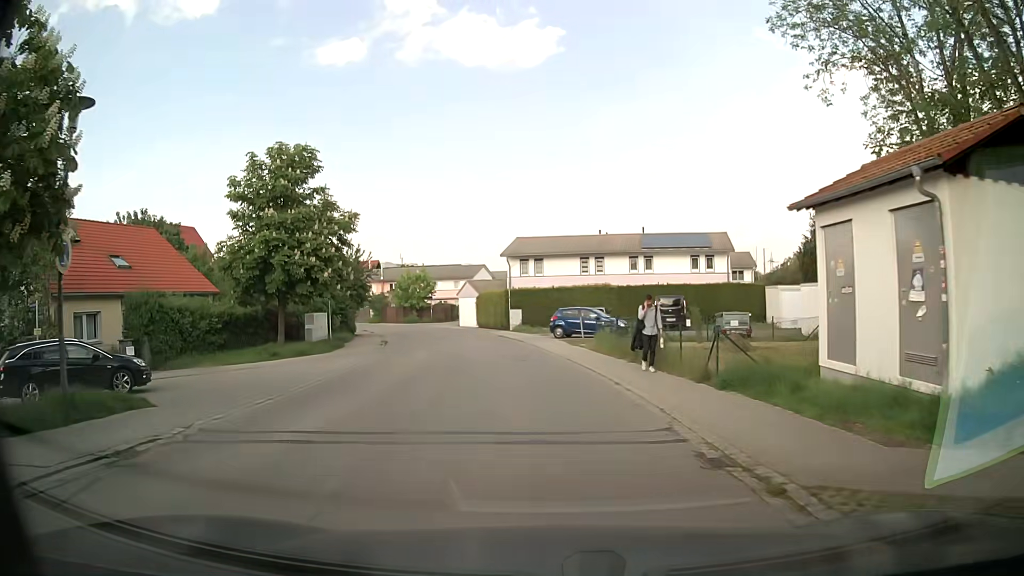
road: residential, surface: asphalt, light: Day
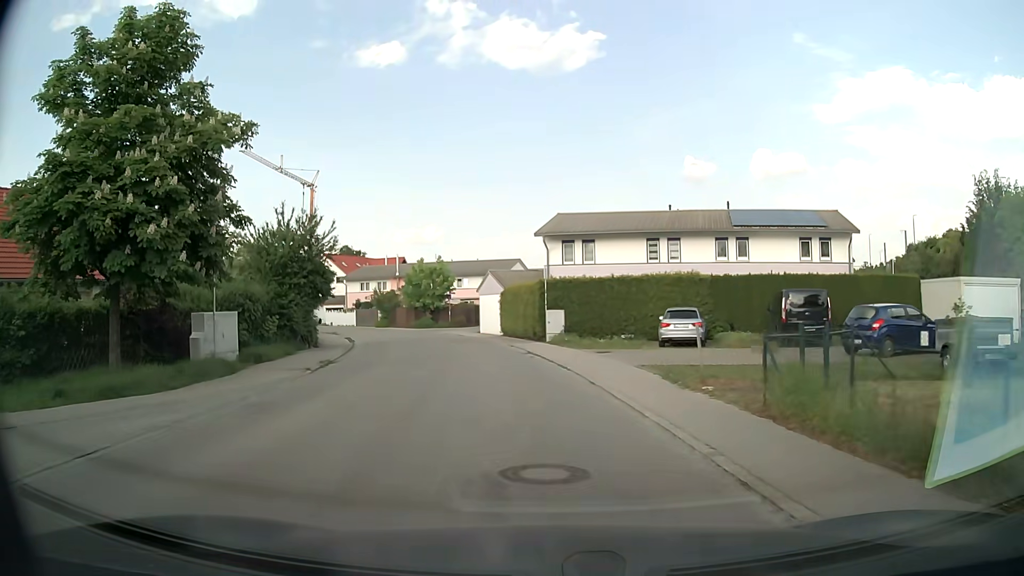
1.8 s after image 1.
(-0.9, +15.2) m; -5°
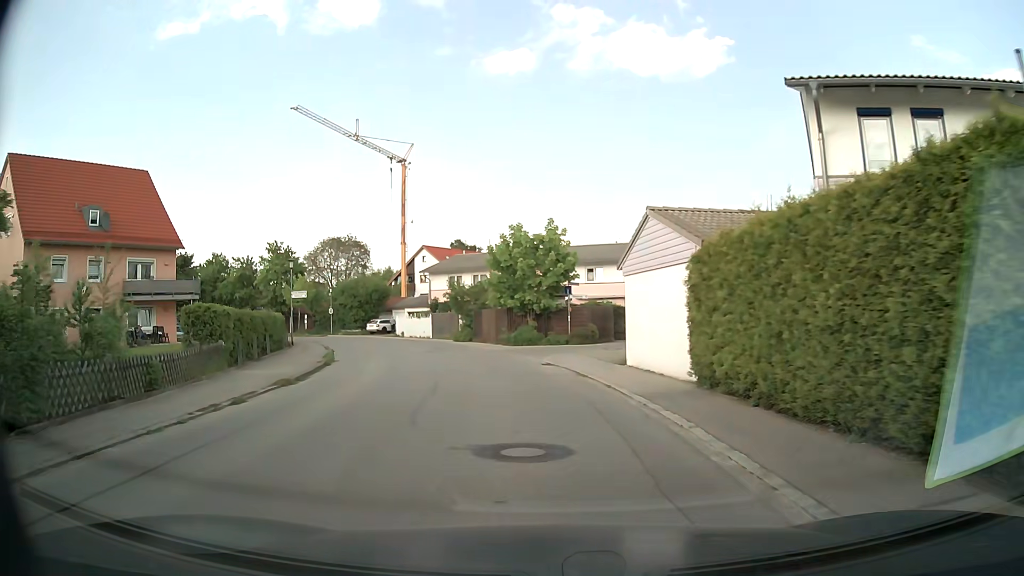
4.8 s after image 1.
(-2.4, +25.2) m; -12°
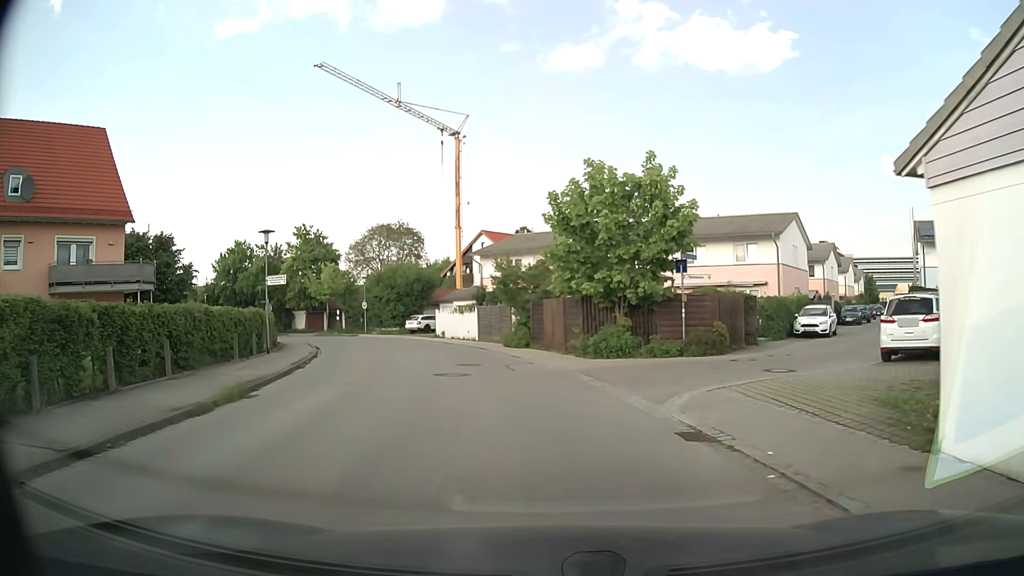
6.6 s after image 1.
(-0.7, +12.8) m; -5°
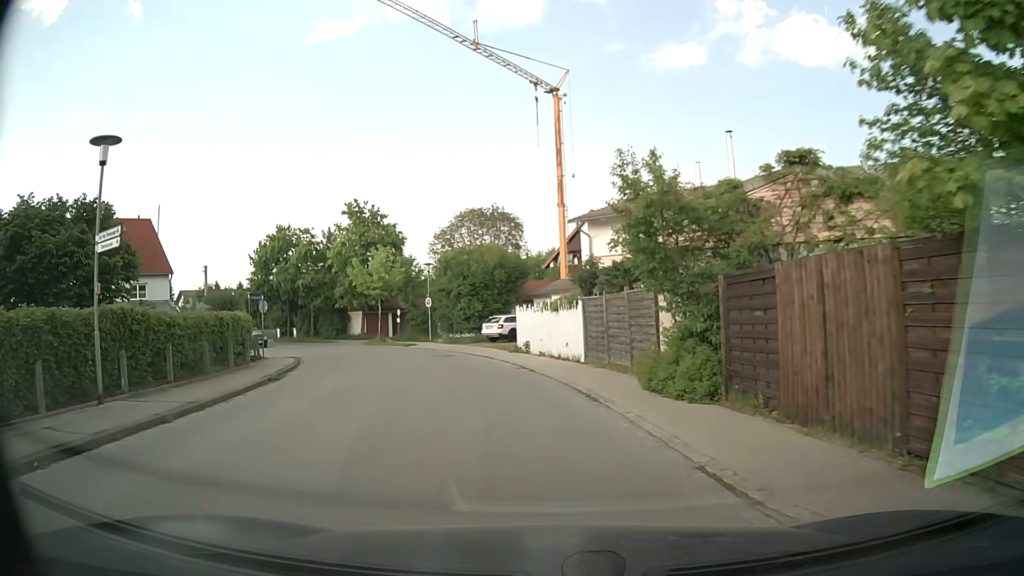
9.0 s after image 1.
(-1.5, +17.4) m; -11°
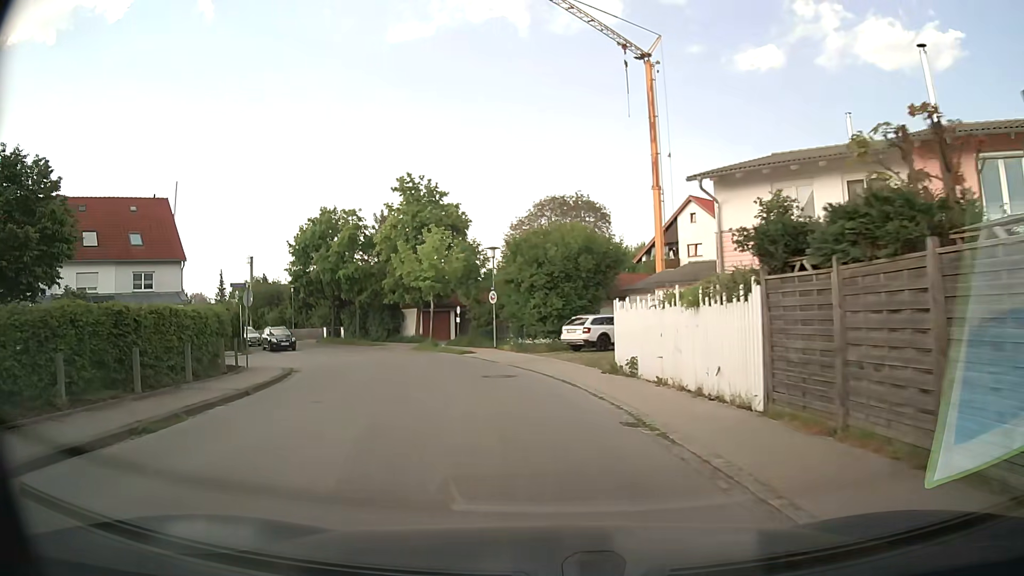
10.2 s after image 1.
(-0.6, +9.9) m; -7°
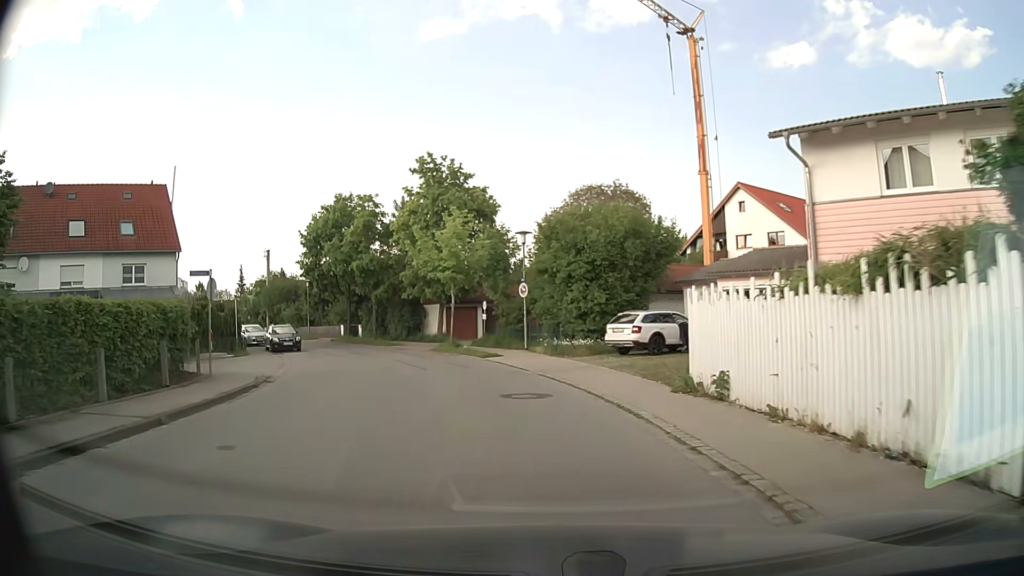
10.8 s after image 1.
(-0.1, +5.0) m; -2°
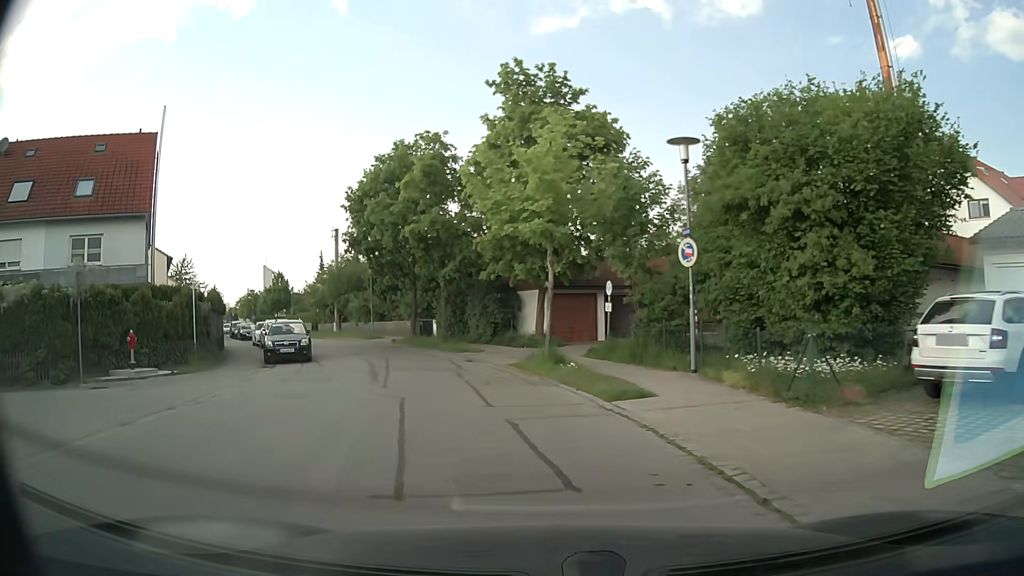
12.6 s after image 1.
(-1.2, +14.4) m; -10°
